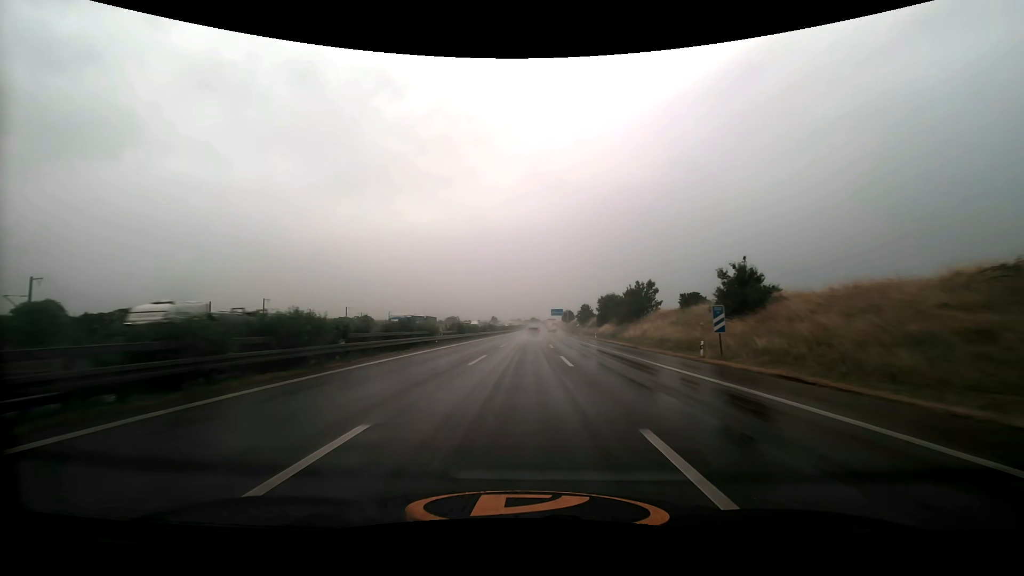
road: motorway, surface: asphalt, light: Day
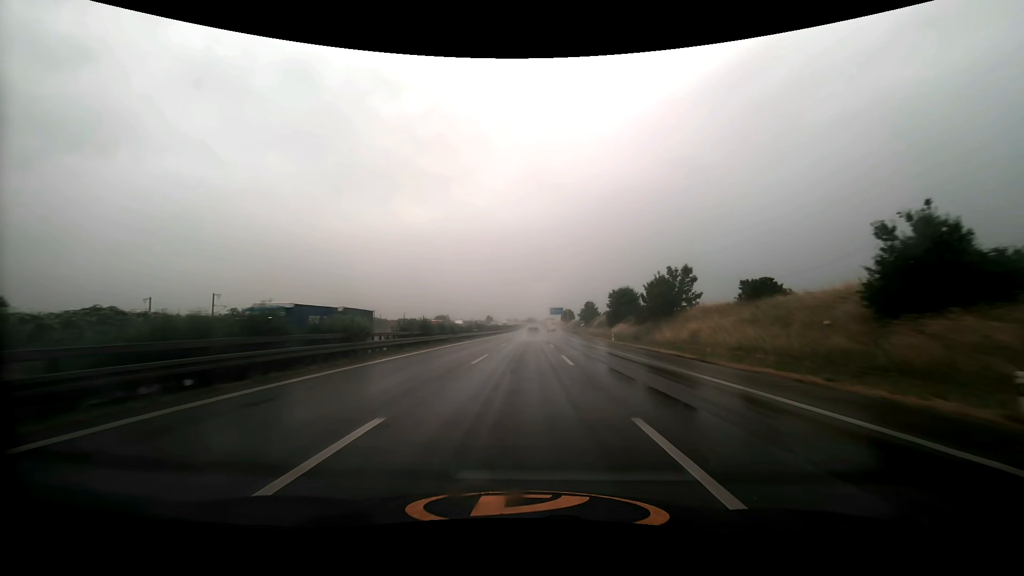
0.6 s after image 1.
(0.0, +17.7) m; 0°
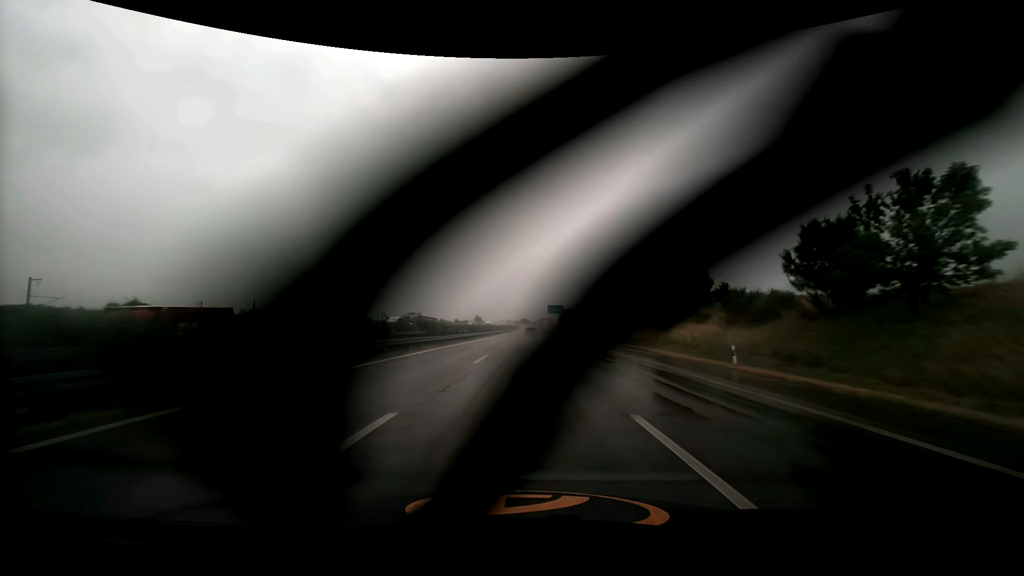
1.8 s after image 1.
(+0.2, +35.6) m; +1°
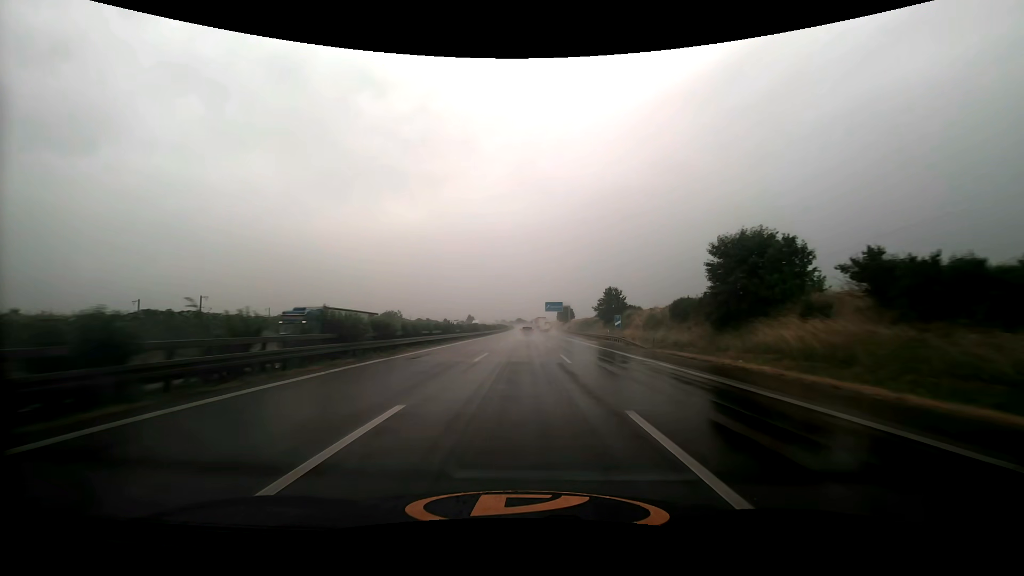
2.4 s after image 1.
(+0.1, +17.6) m; +1°
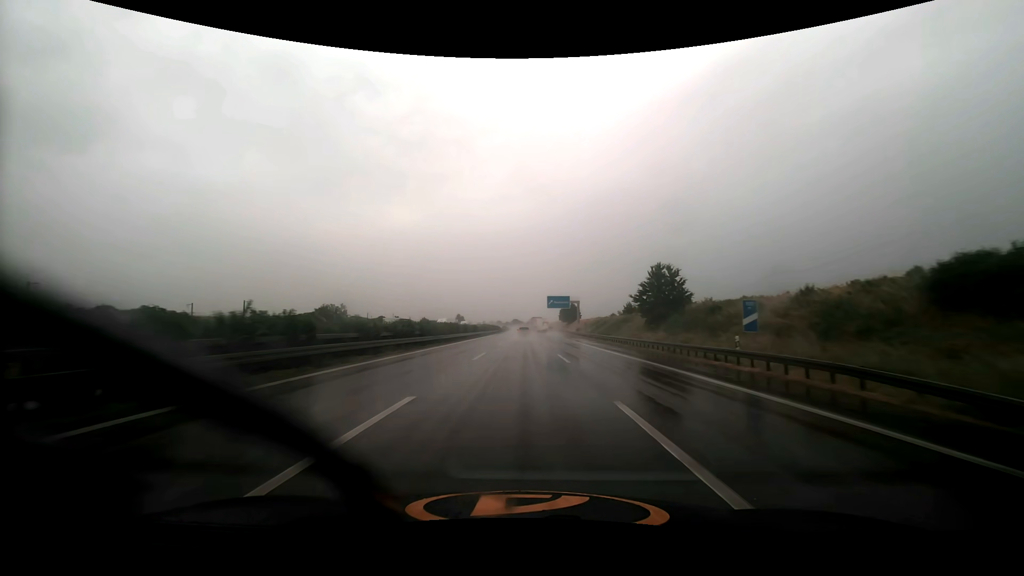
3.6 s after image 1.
(+0.1, +35.2) m; 0°
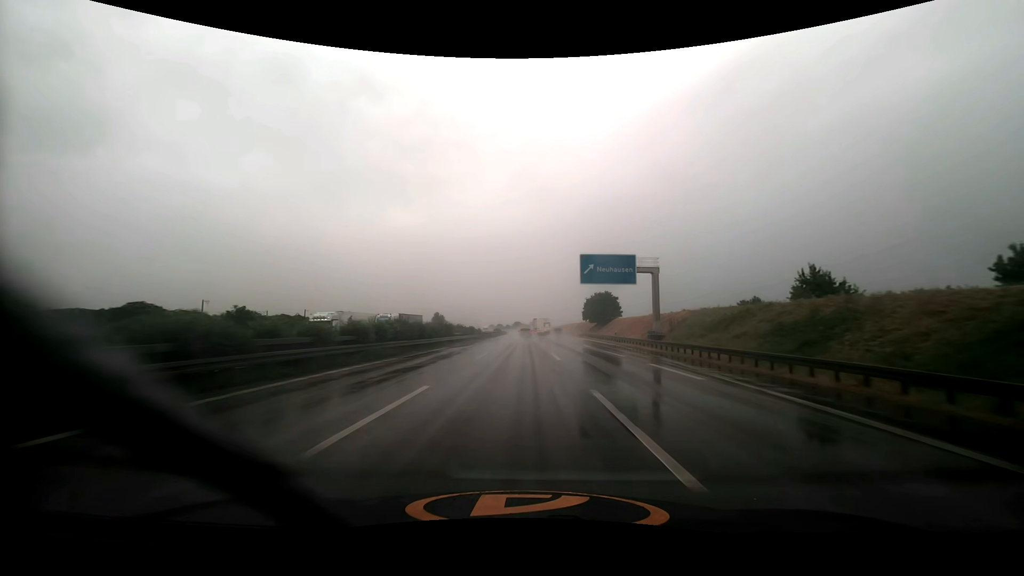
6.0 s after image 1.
(+0.2, +70.7) m; 0°
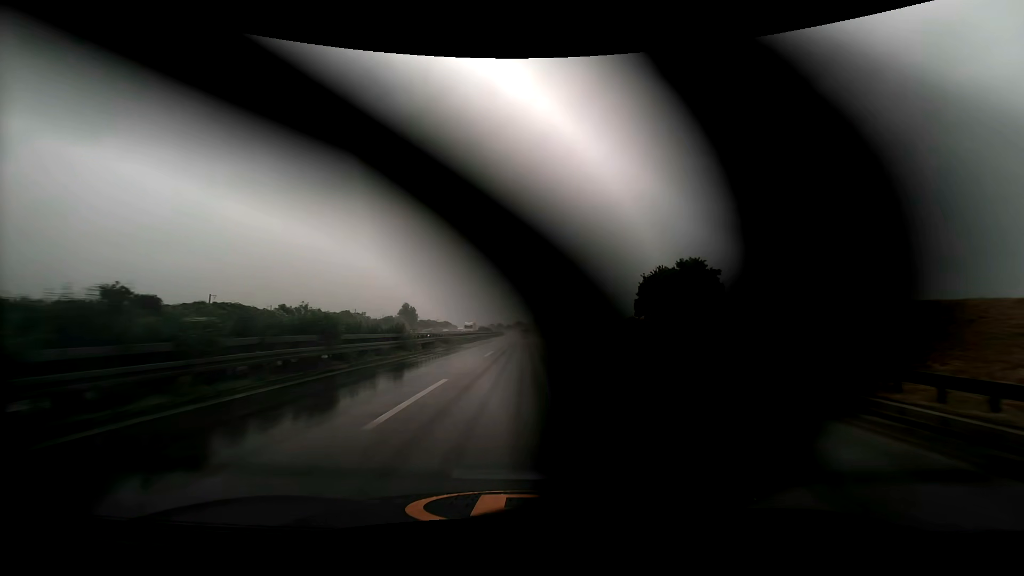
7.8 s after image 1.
(0.0, +52.8) m; 0°
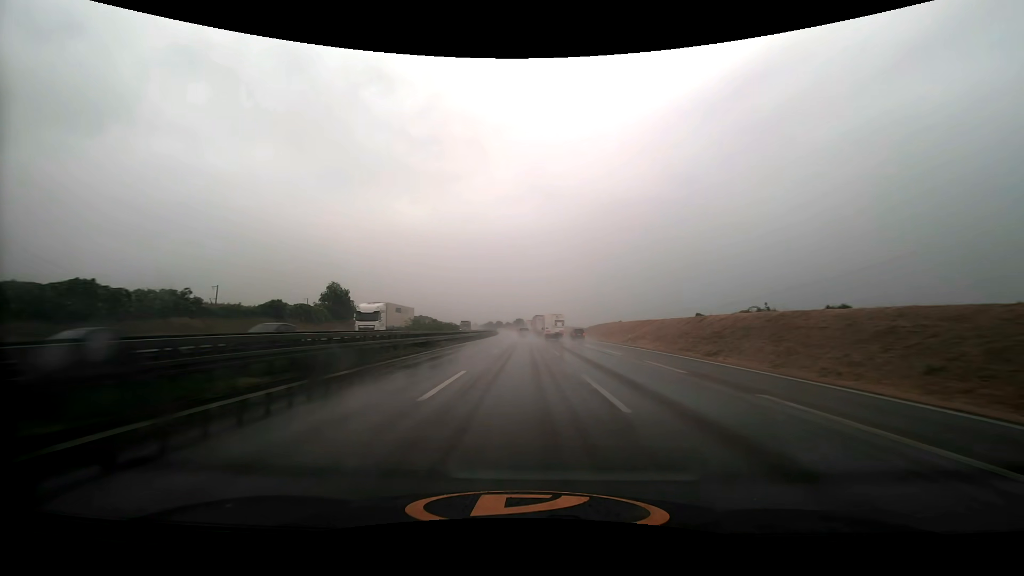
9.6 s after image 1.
(+0.1, +52.7) m; 0°
(0, +10) (0, +20) (0, +30) (0, +40) (0, +50) (0, +60) (0, +70) (0, +80) (0, +90) (-1, +100) m
